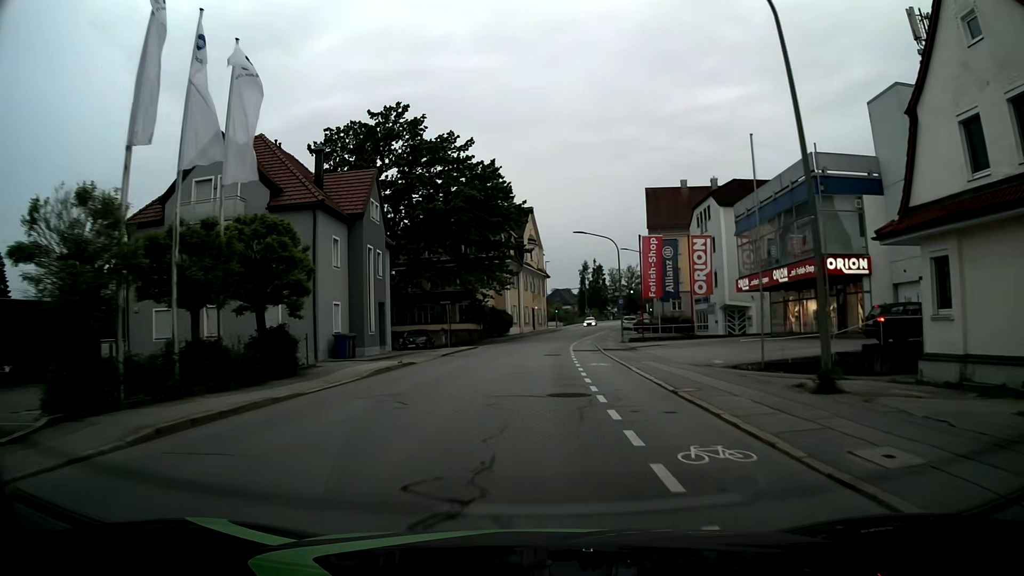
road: tertiary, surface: asphalt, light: Day
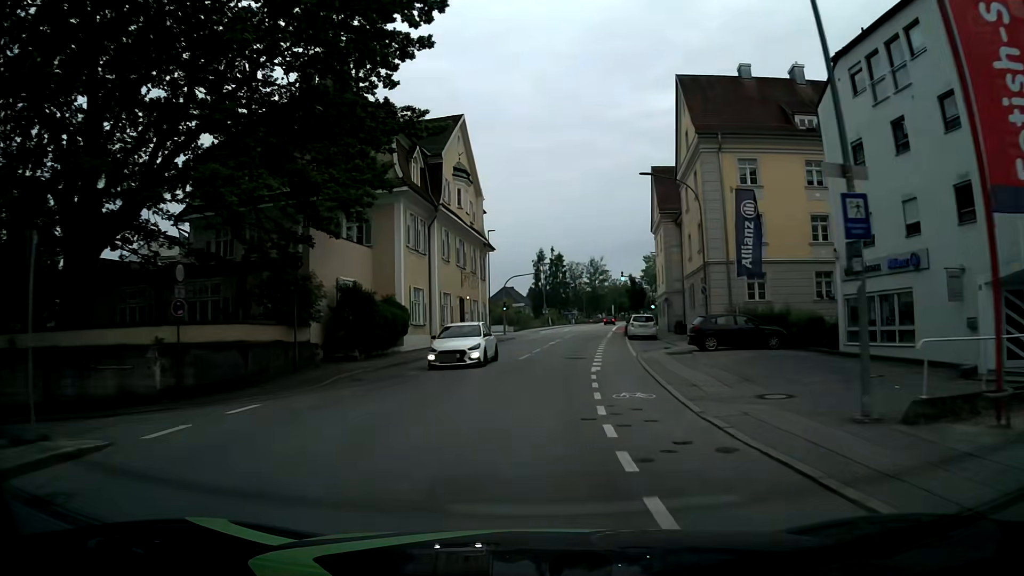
(+1.0, +37.8) m; +4°
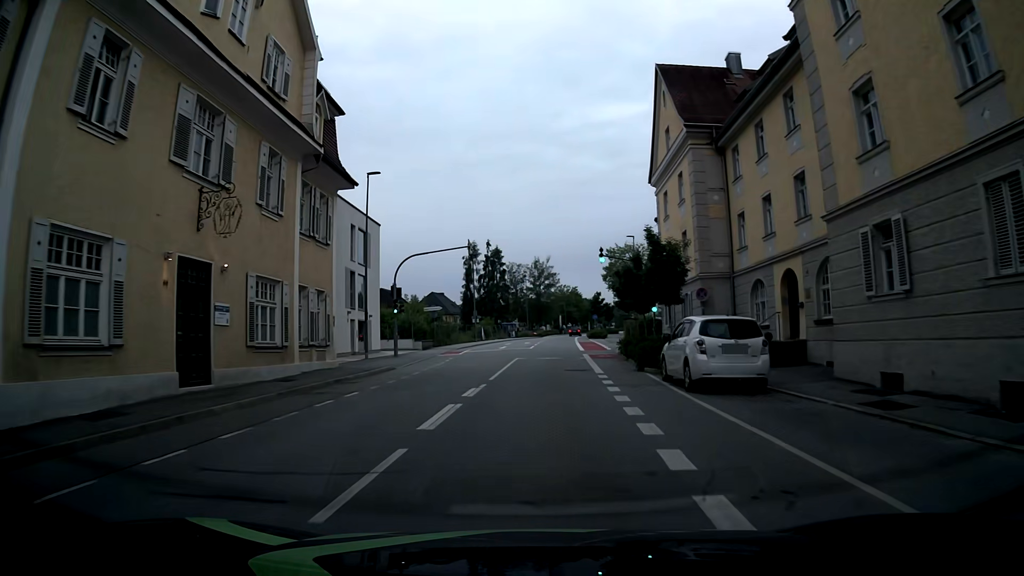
(+1.7, +28.9) m; +6°
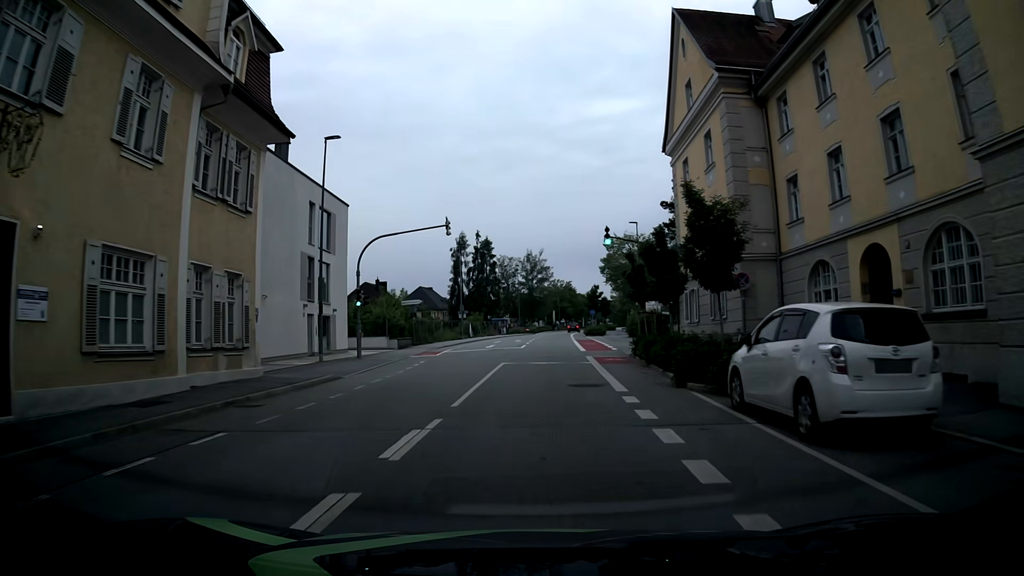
(0.0, +6.7) m; 0°
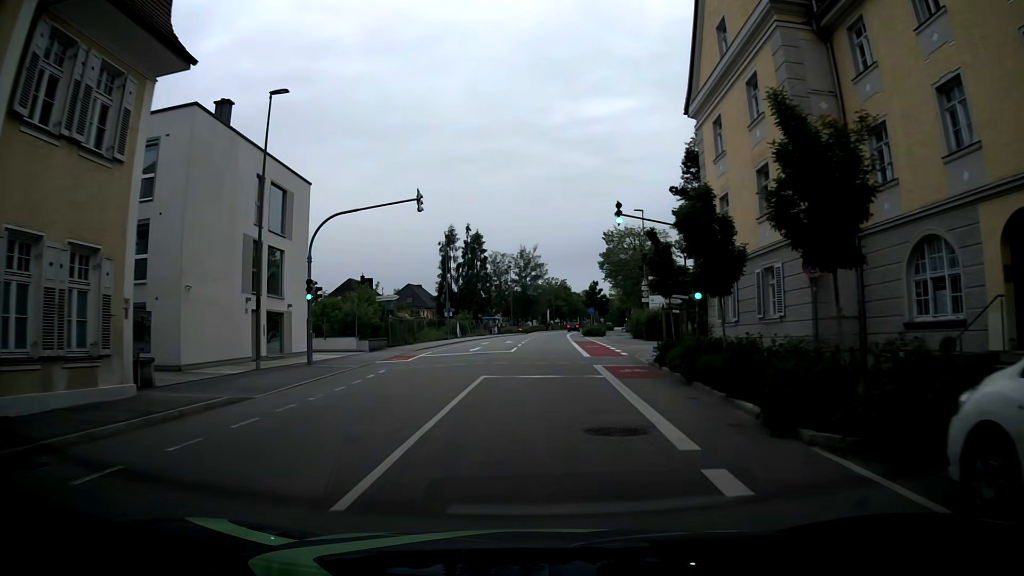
(+0.1, +6.4) m; +1°
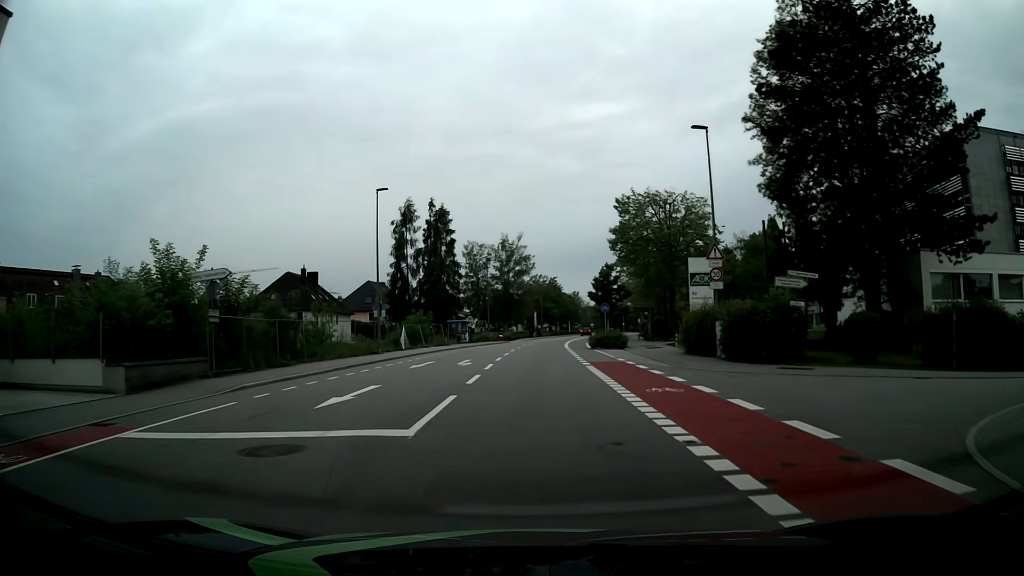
(+0.2, +24.5) m; +1°
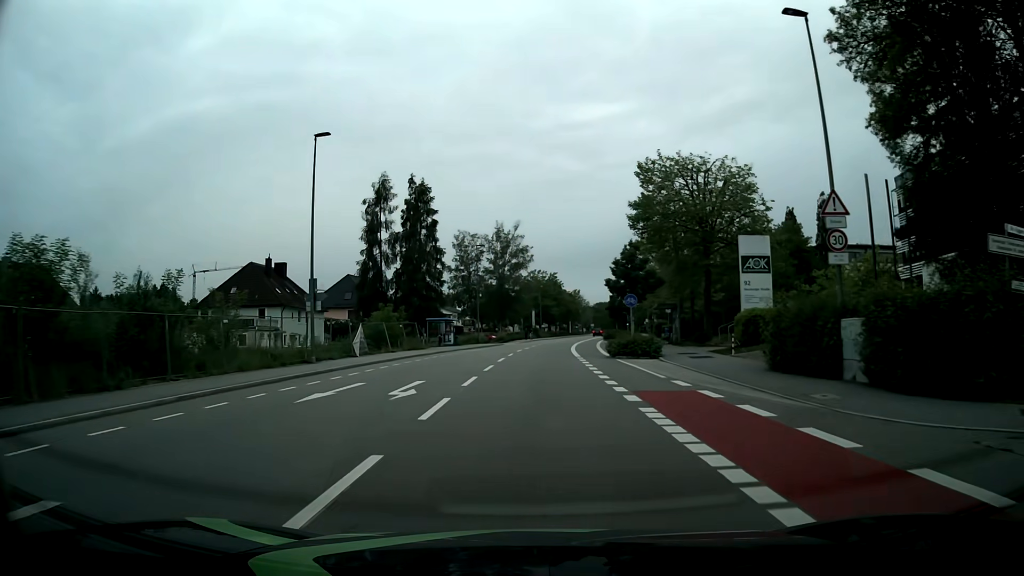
(+0.1, +12.5) m; +1°
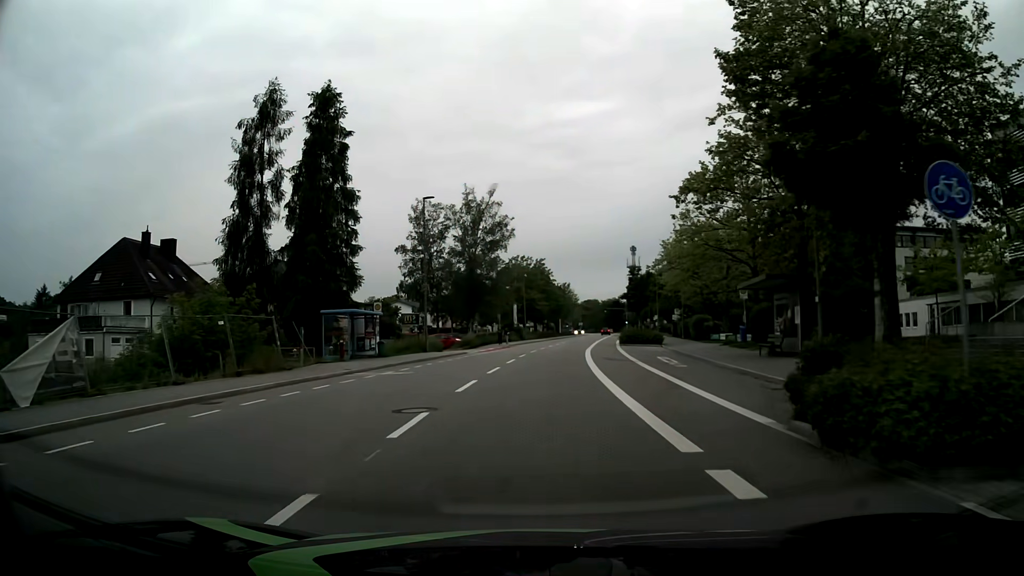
(+0.2, +25.7) m; +1°
(0, +10) (0, +20) (+1, +30) (+1, +40) (+2, +50) (+3, +60) (+5, +70) (+6, +80) (+7, +90) (+9, +99) m
